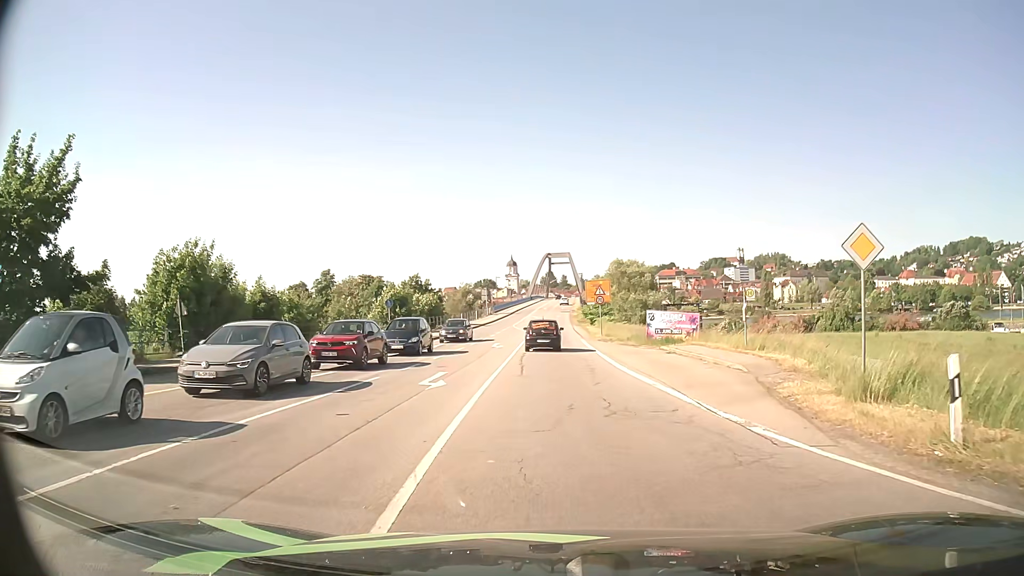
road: secondary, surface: asphalt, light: Day
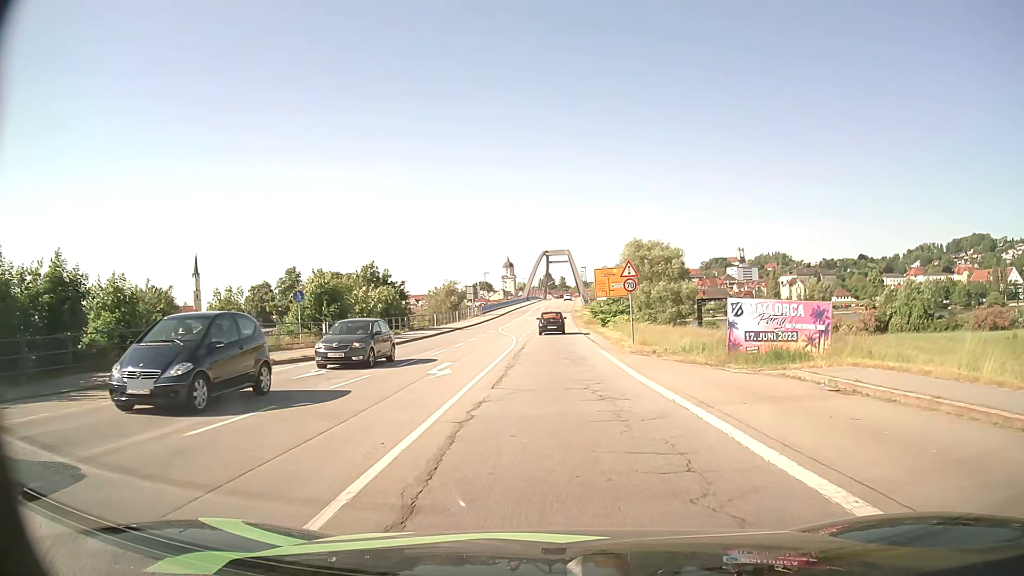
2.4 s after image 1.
(0.0, +18.7) m; 0°
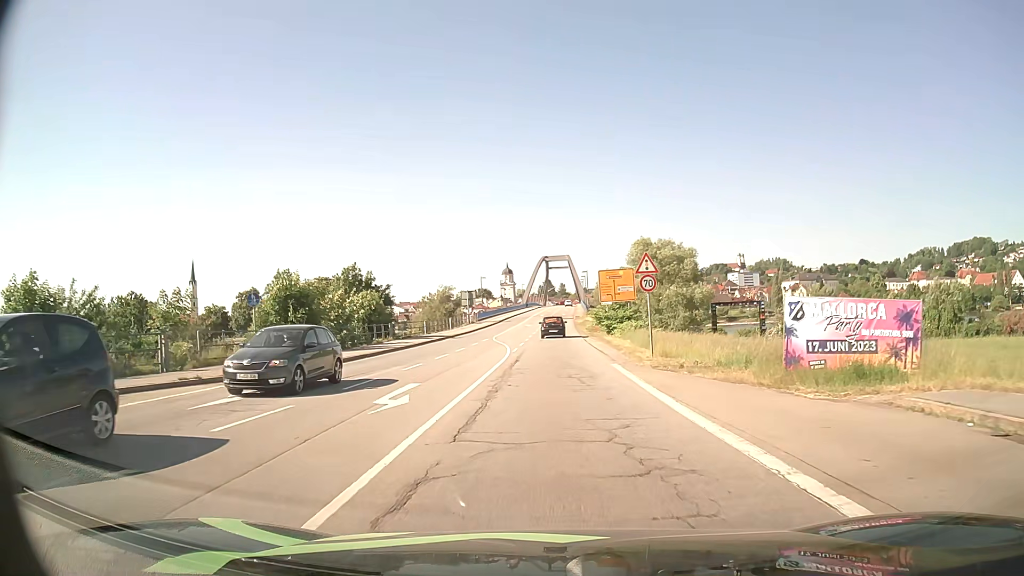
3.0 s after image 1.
(0.0, +5.4) m; 0°
